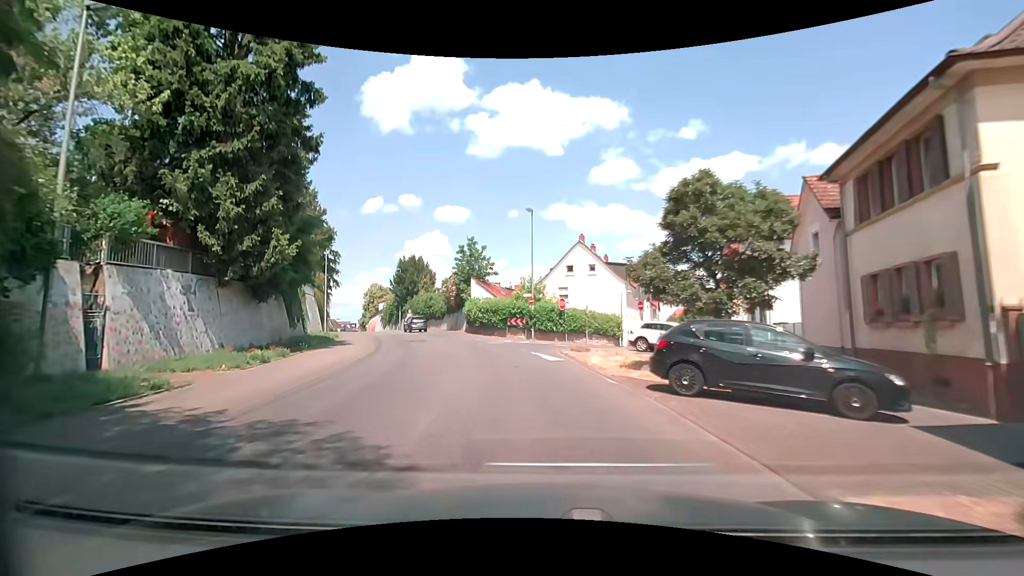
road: secondary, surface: asphalt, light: Day
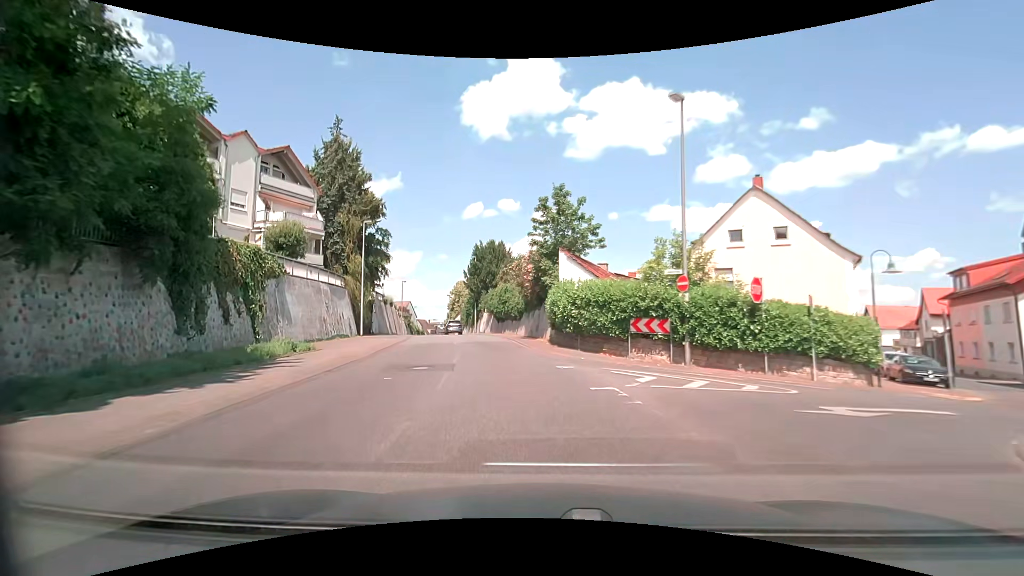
(-2.0, +19.4) m; -12°
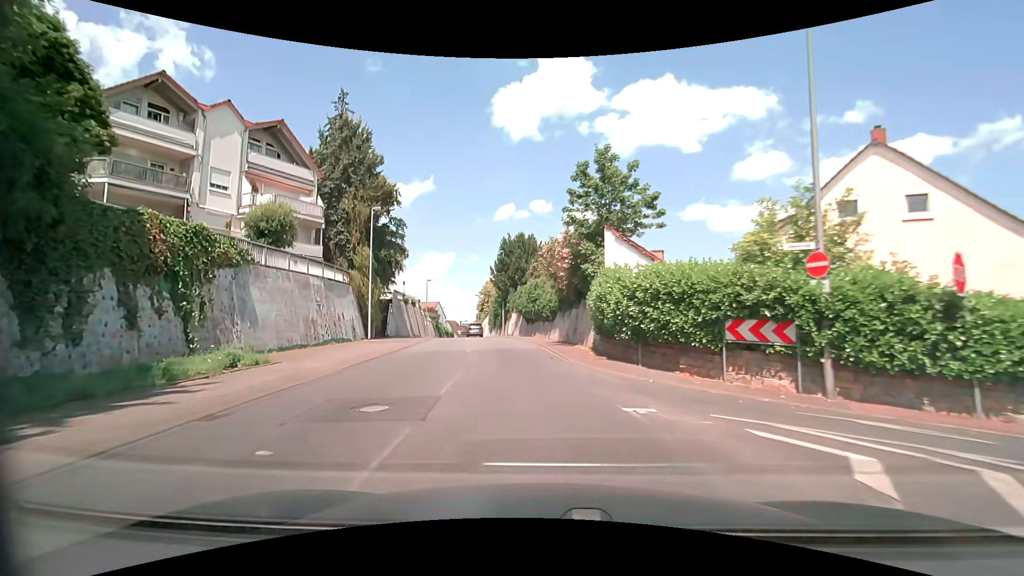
(-0.2, +6.5) m; -4°
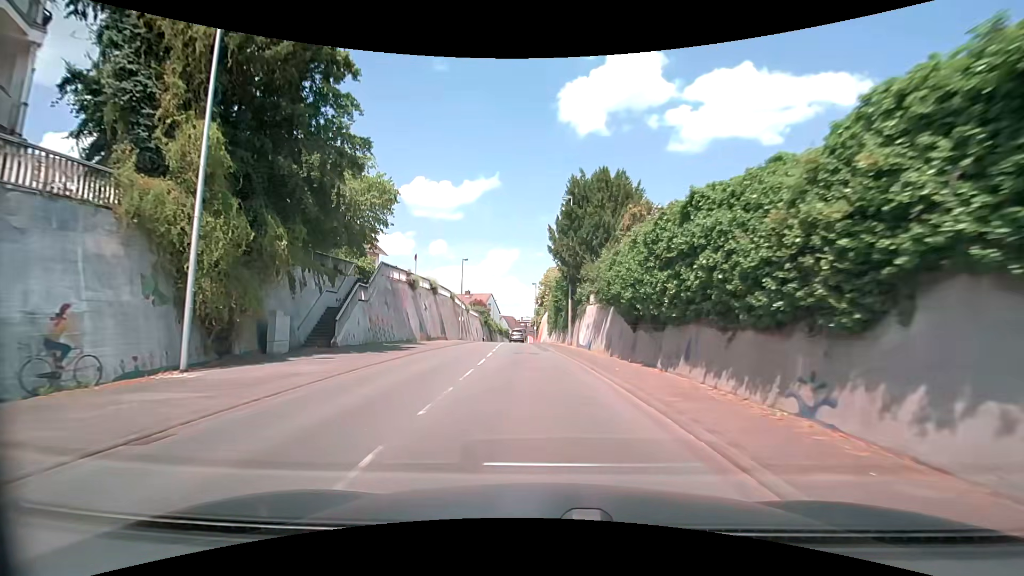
(-2.0, +25.7) m; -7°
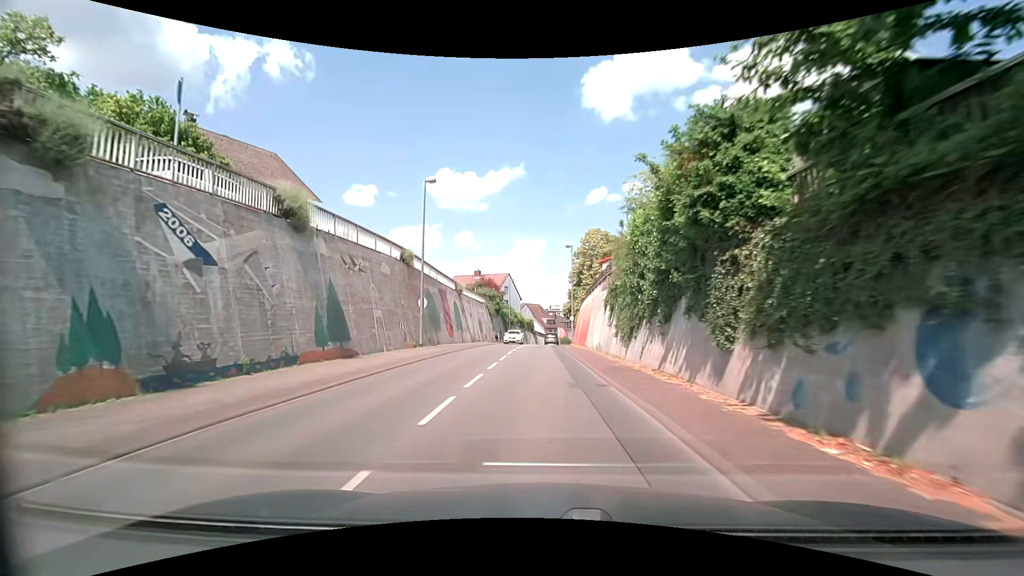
(-1.2, +32.6) m; -4°
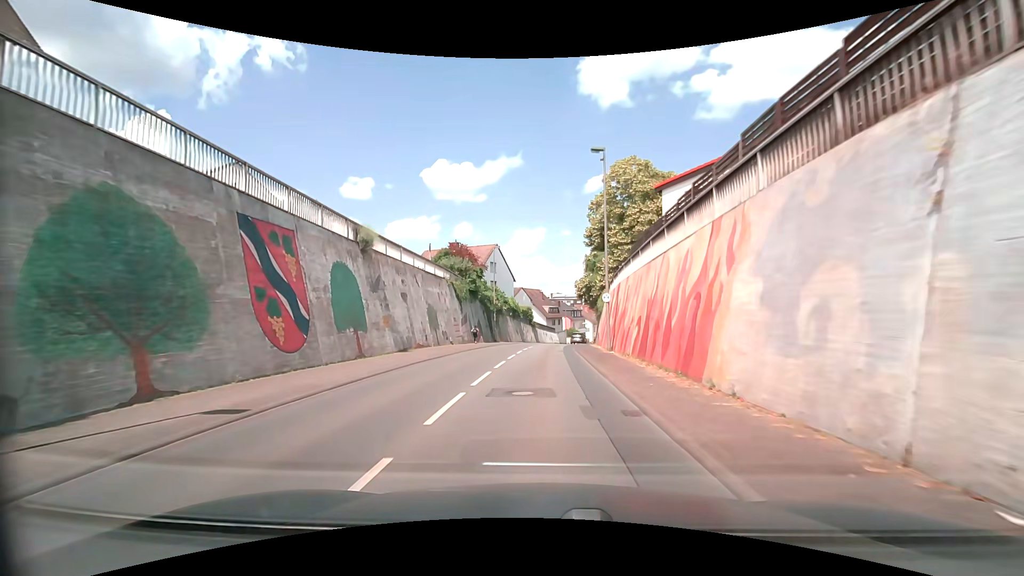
(+0.3, +26.5) m; +1°
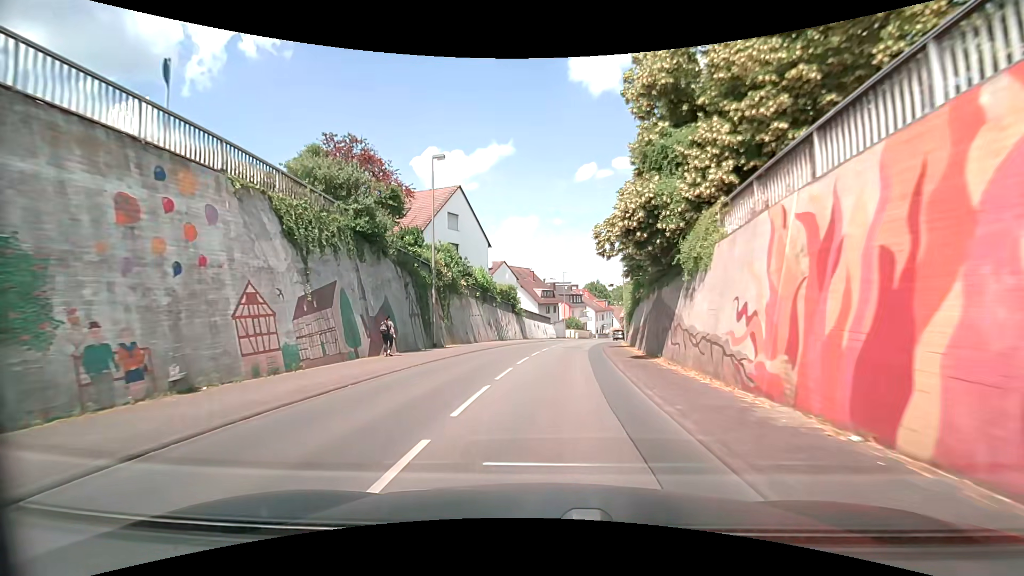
(+0.2, +26.6) m; +1°
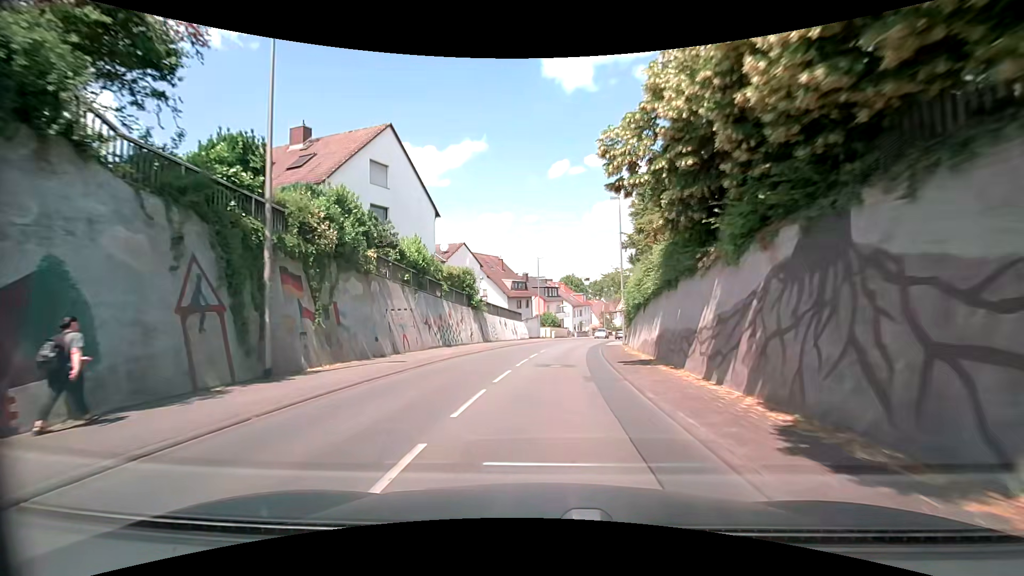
(+0.2, +13.6) m; +2°
(0, +10) (+1, +20) (+2, +30) (+3, +40) (+5, +50) (+7, +59) (+9, +69) (+12, +79) (+15, +88) (+19, +98) m
